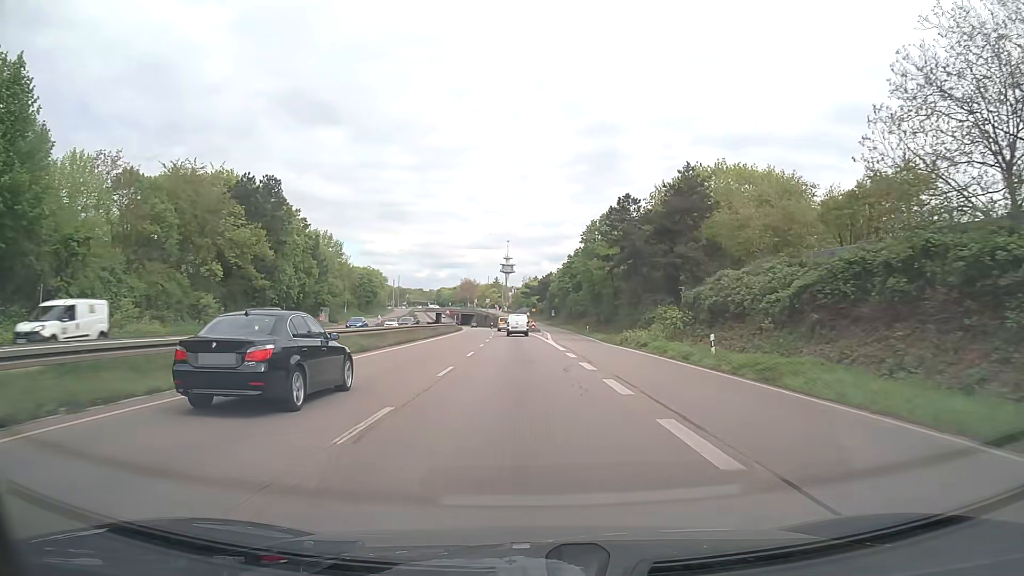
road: trunk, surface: asphalt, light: Day
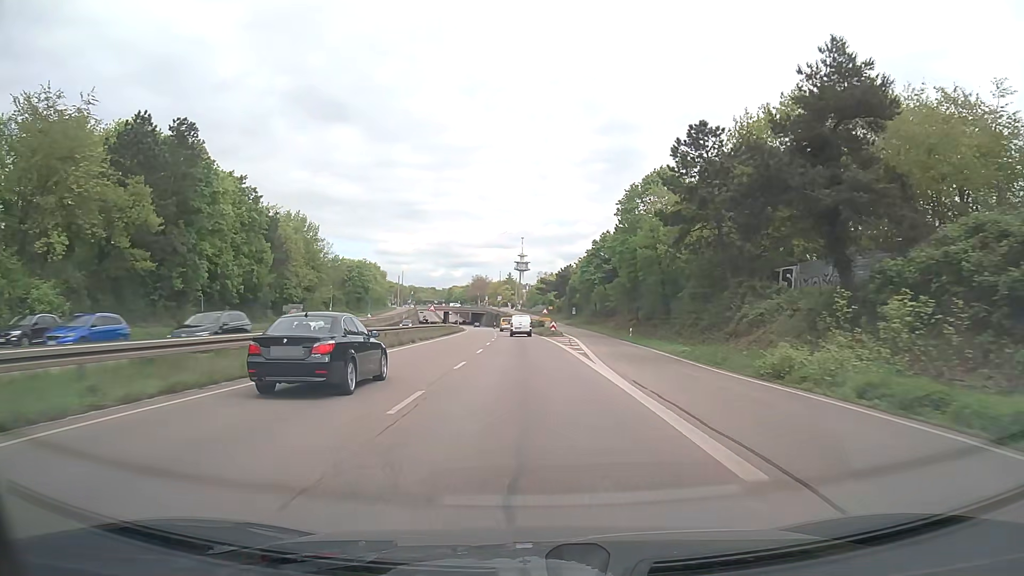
(-0.2, +24.5) m; -1°
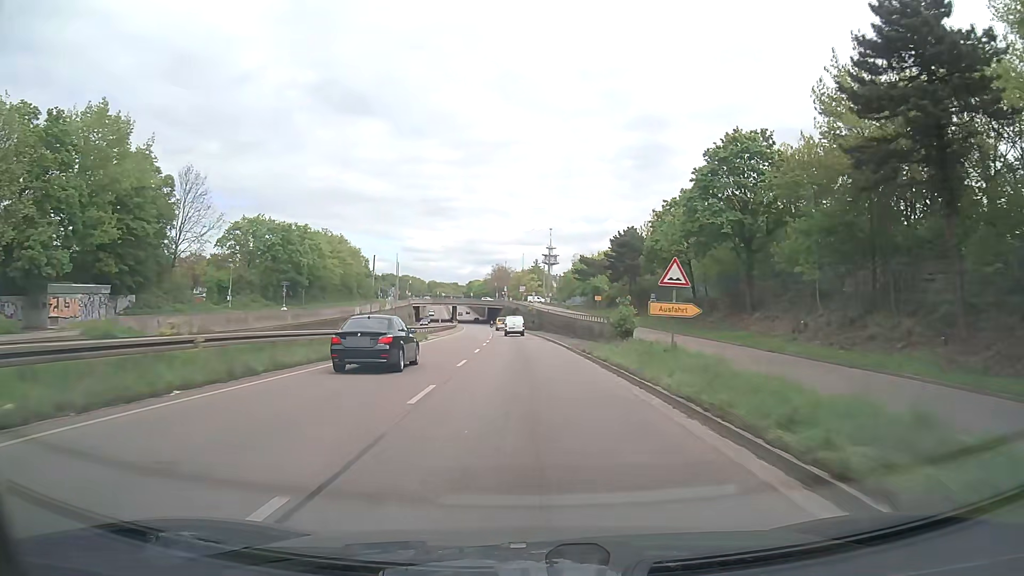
(-1.1, +61.4) m; -2°
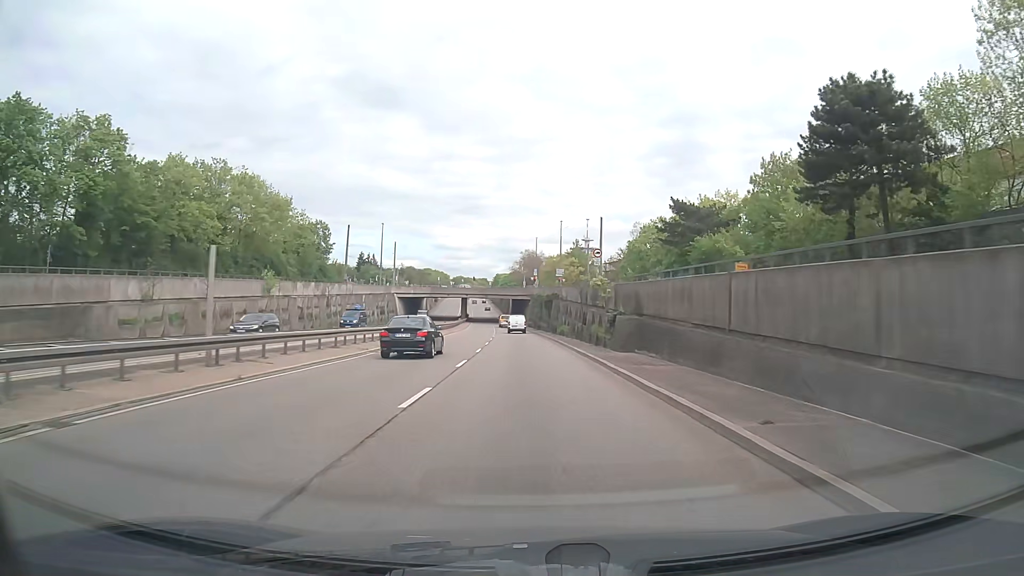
(-1.3, +61.4) m; -3°
(0, +10) (0, +20) (0, +30) (0, +40) (-1, +50) (-1, +60) (-2, +70) (-2, +80) (-3, +90) (-3, +100) m
